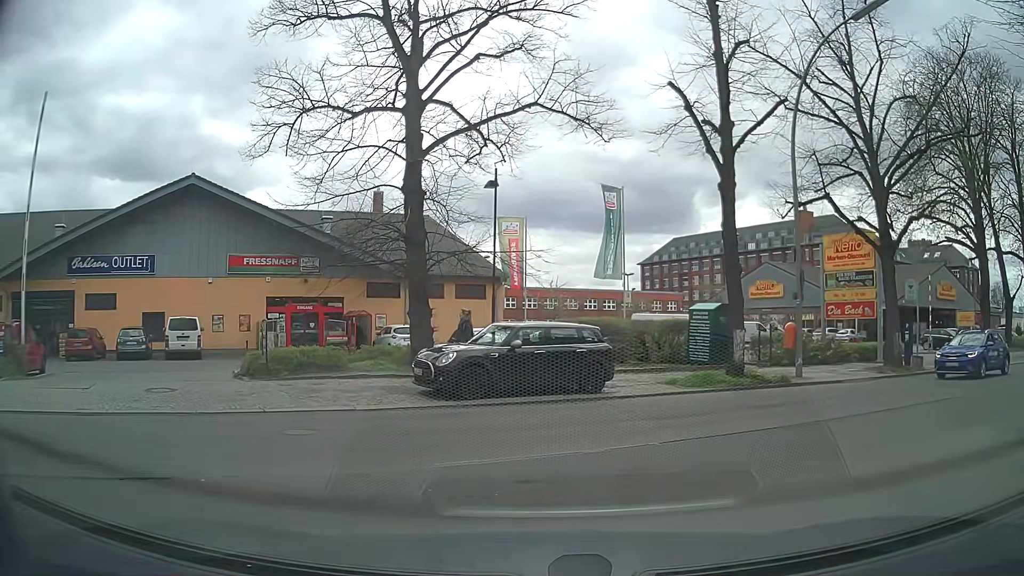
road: residential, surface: asphalt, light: Day
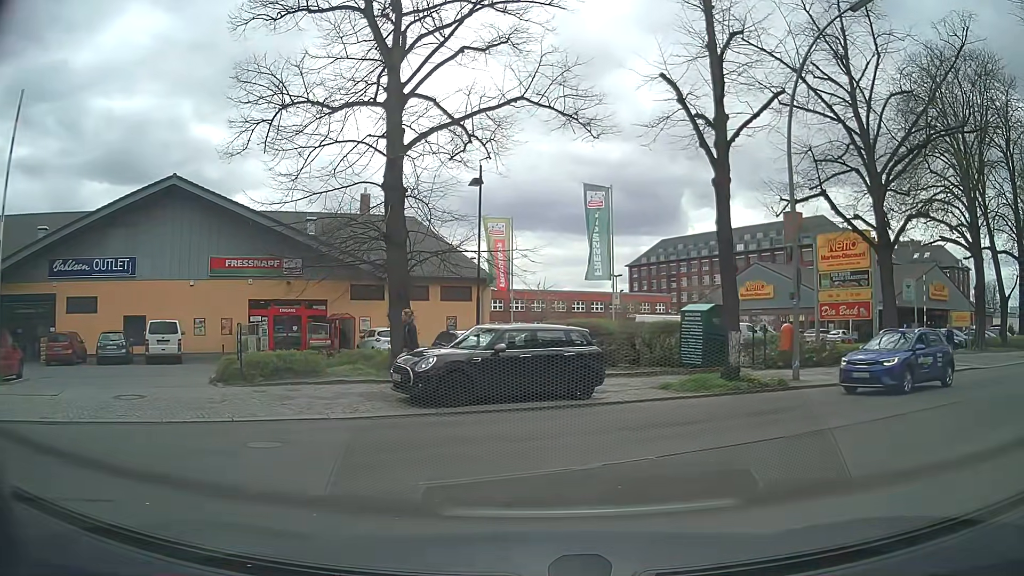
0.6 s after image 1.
(0.0, +0.8) m; 0°
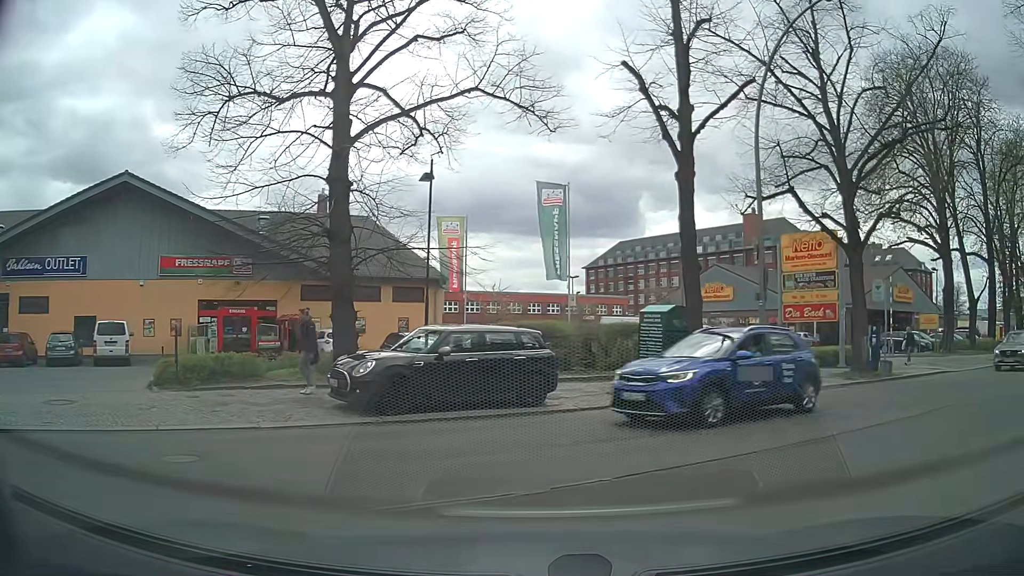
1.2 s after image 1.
(0.0, +1.0) m; +4°
